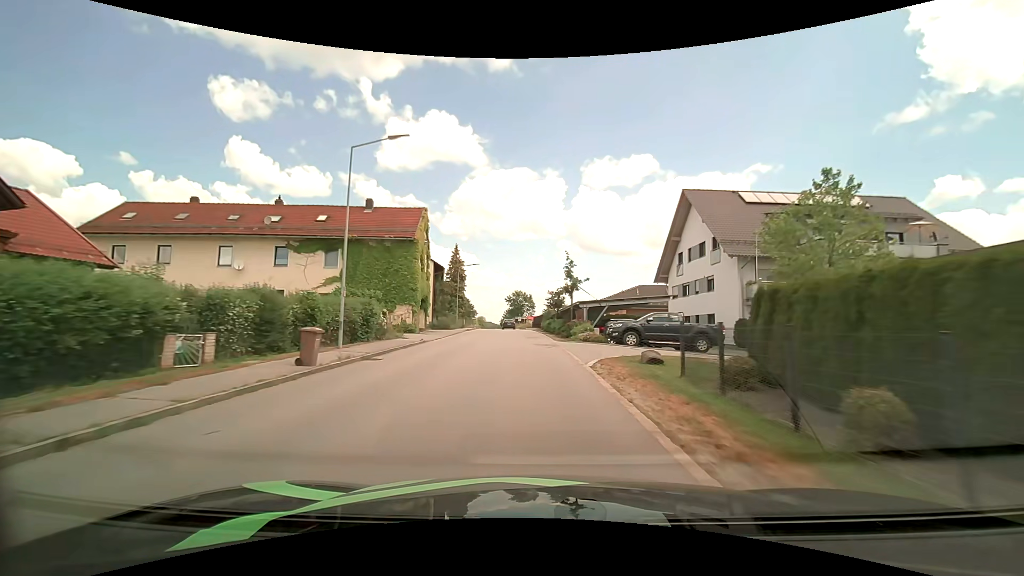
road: tertiary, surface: asphalt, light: Day
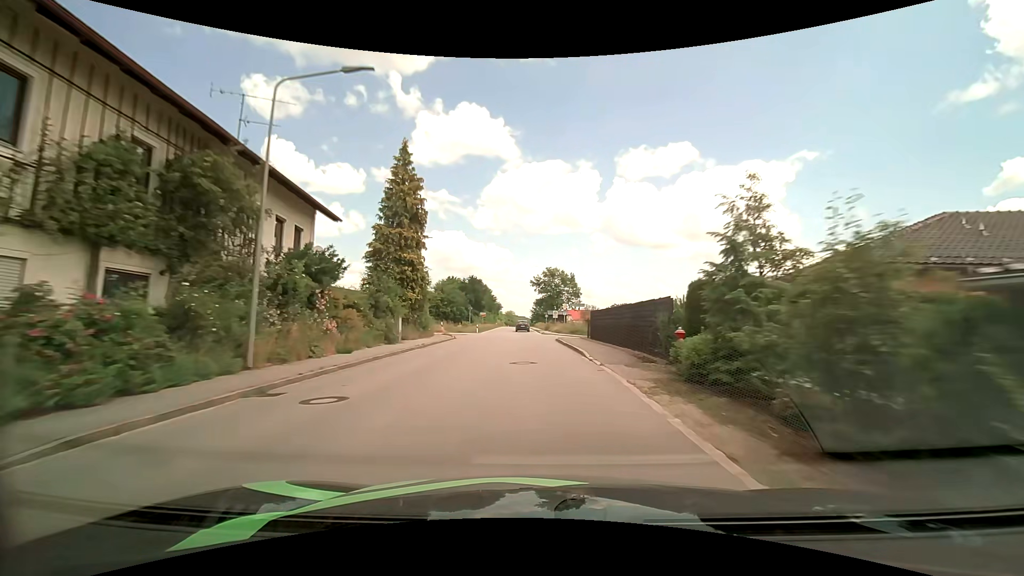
(-1.7, +46.2) m; -4°
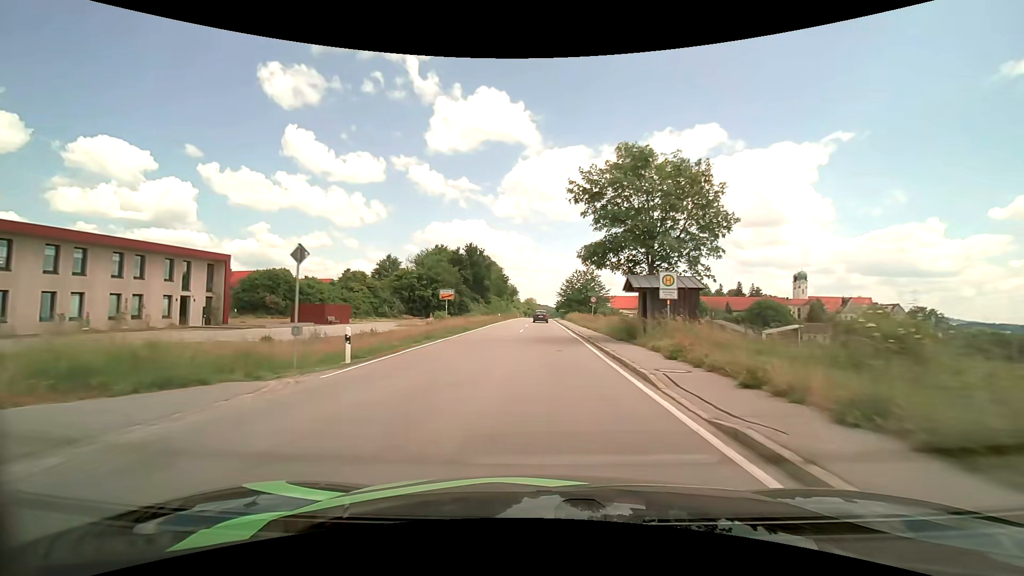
(-1.3, +47.6) m; -2°
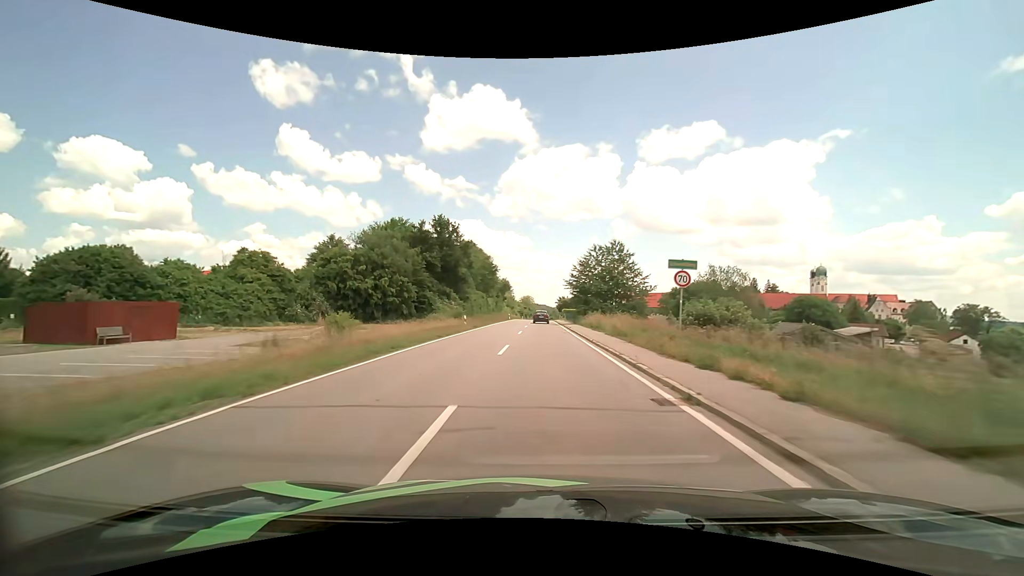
(-0.1, +29.2) m; +1°
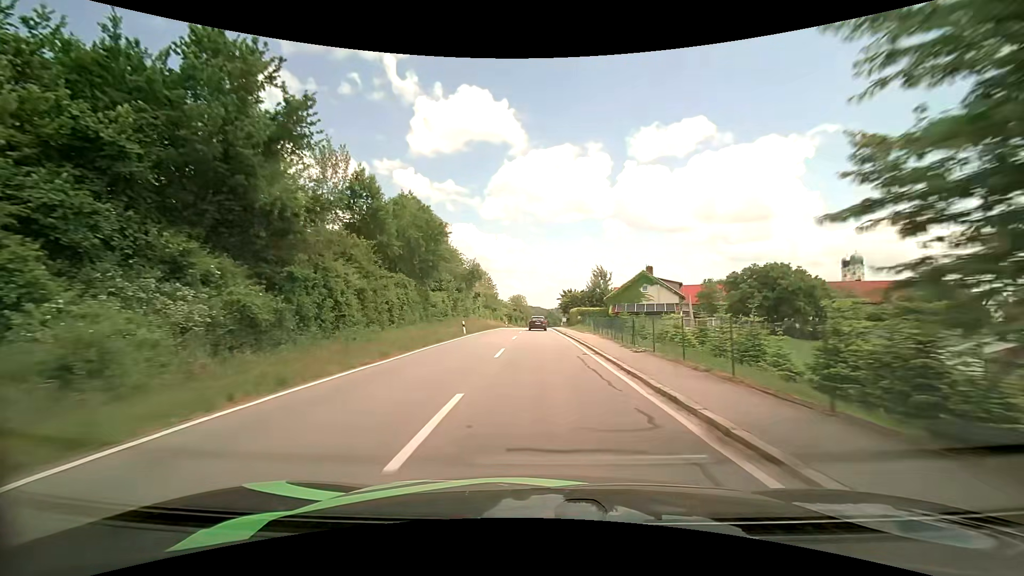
(-0.2, +48.6) m; 0°
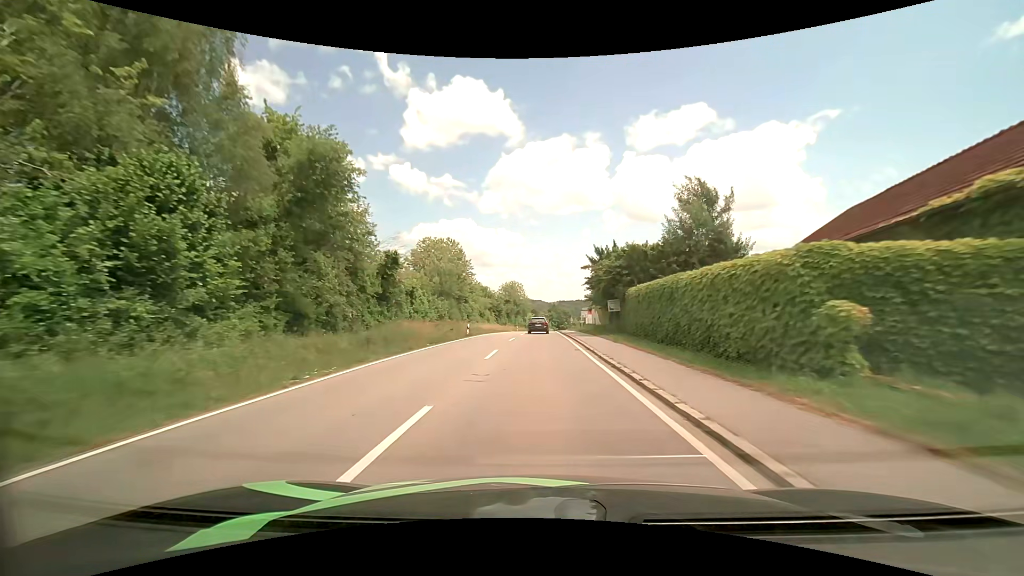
(0.0, +48.9) m; 0°
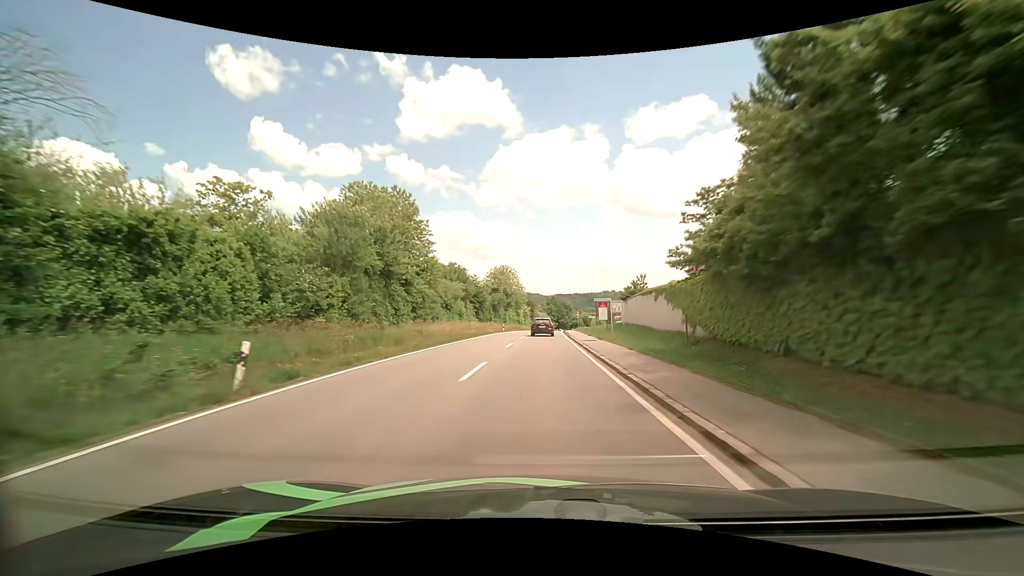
(+0.1, +29.6) m; 0°
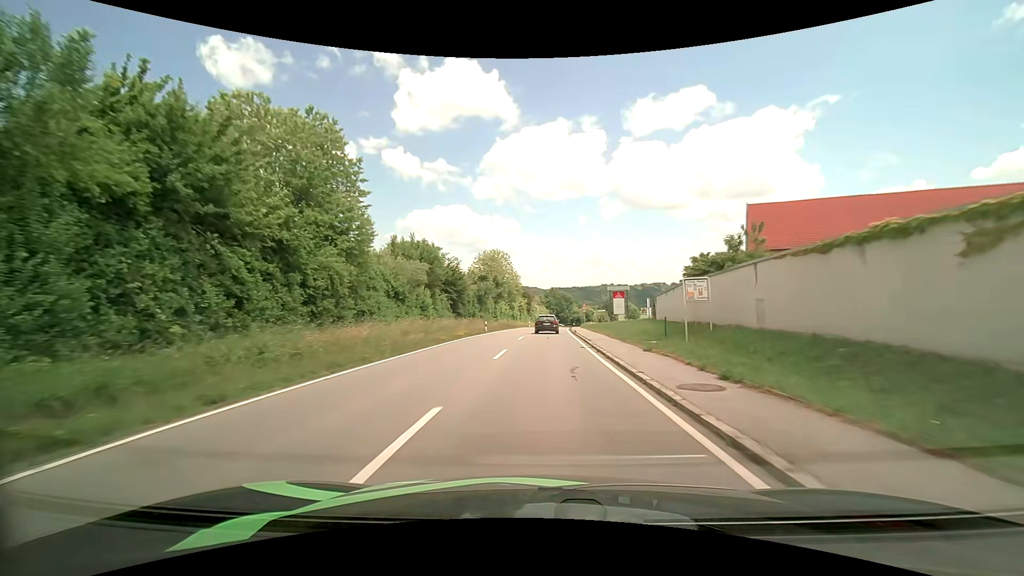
(+0.1, +19.0) m; +1°
(0, +10) (0, +20) (0, +30) (+1, +40) (+1, +50) (+2, +60) (+2, +70) (+3, +80) (+4, +90) (+5, +100) m
